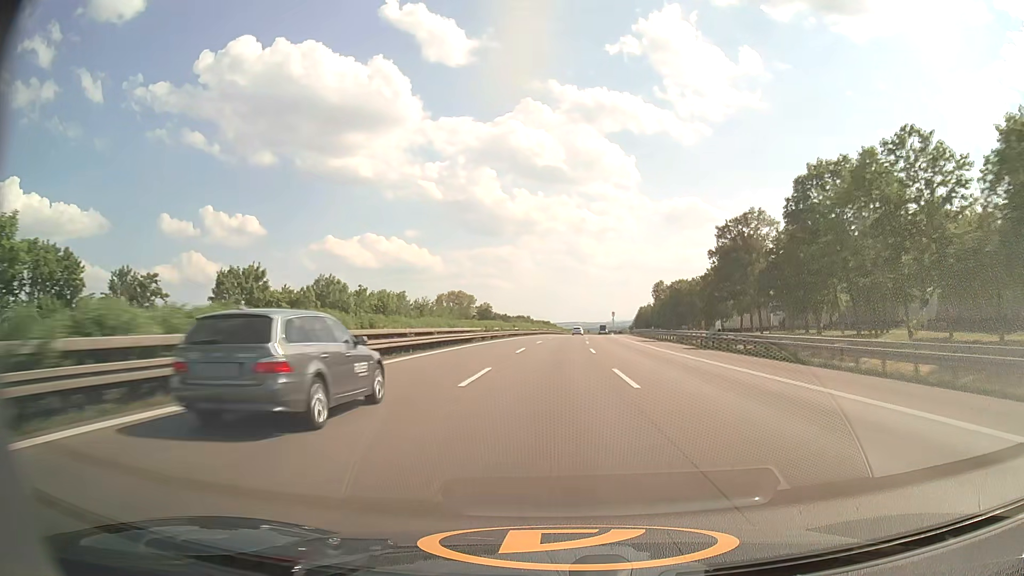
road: motorway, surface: asphalt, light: Day
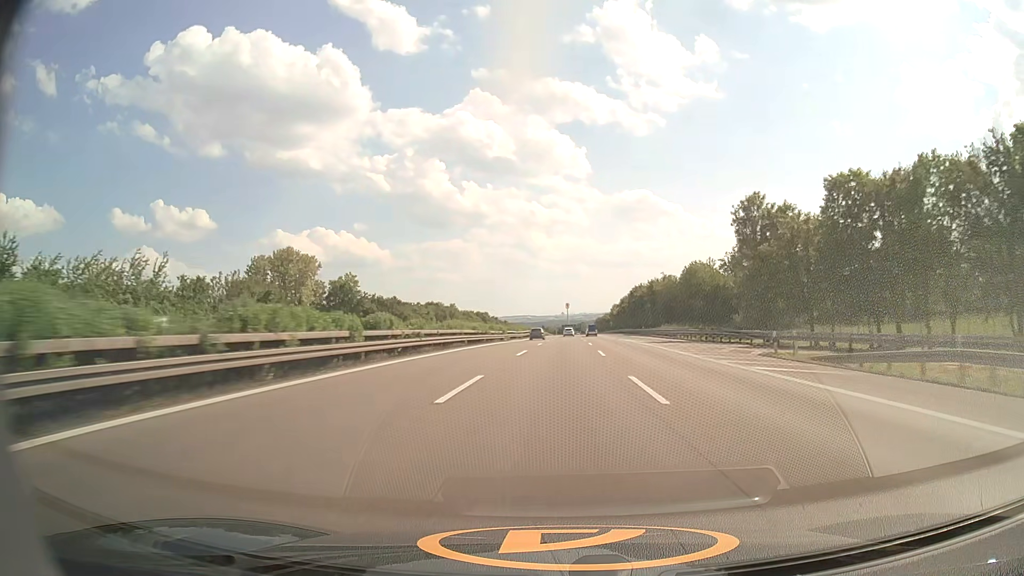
(+3.9, +110.7) m; +4°
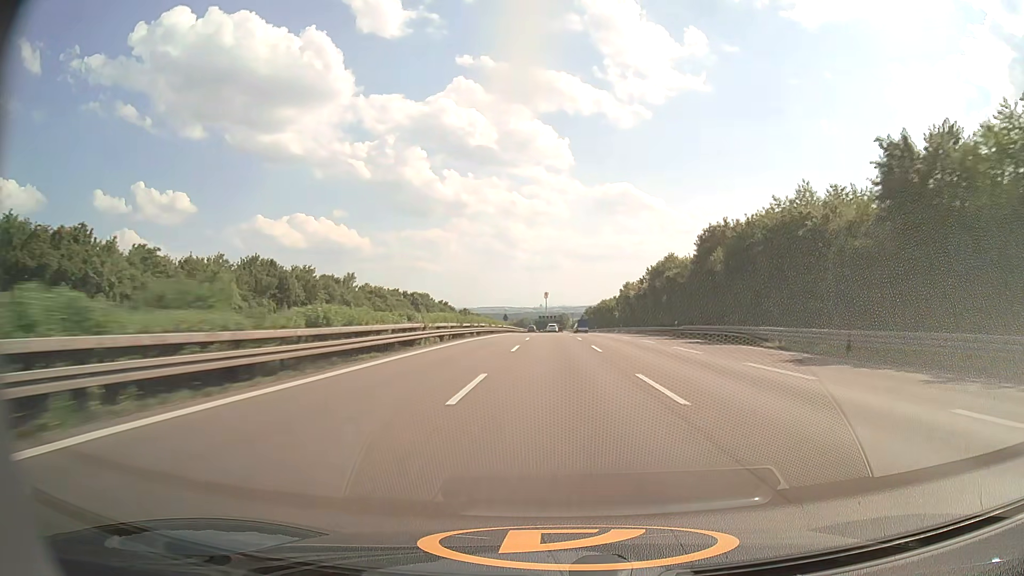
(+1.7, +90.3) m; +2°
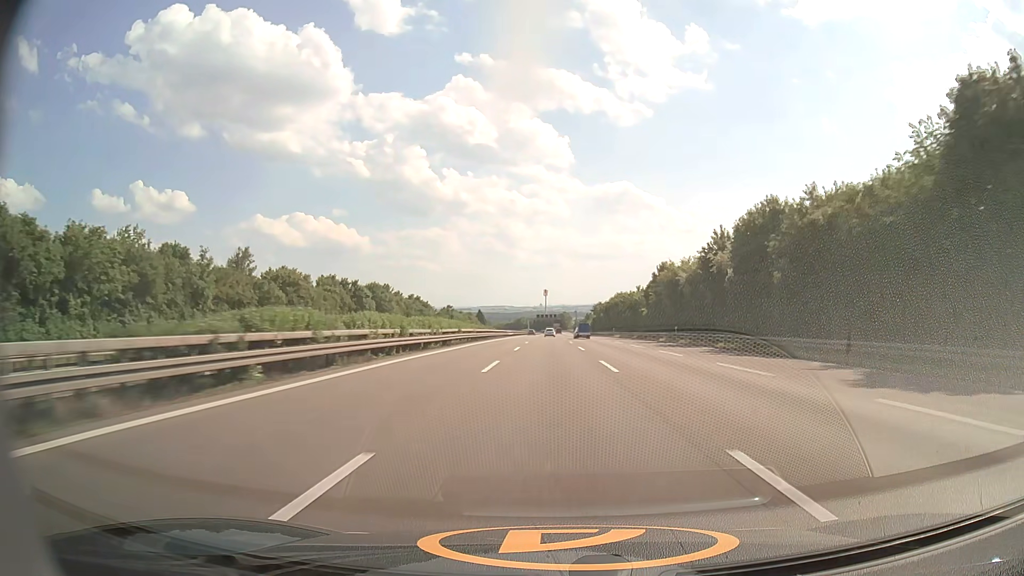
(+0.1, +45.5) m; 0°
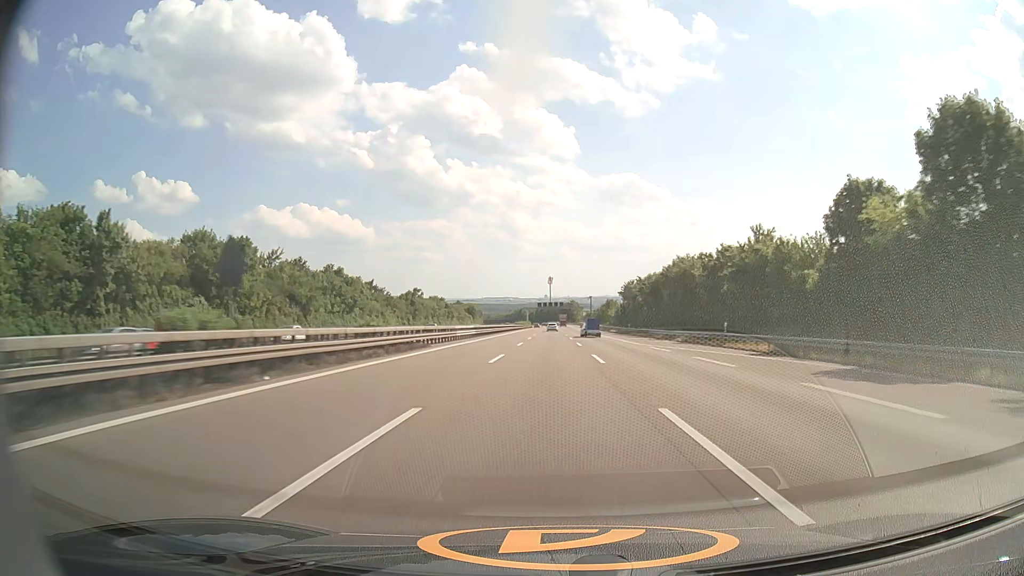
(-0.3, +68.0) m; 0°
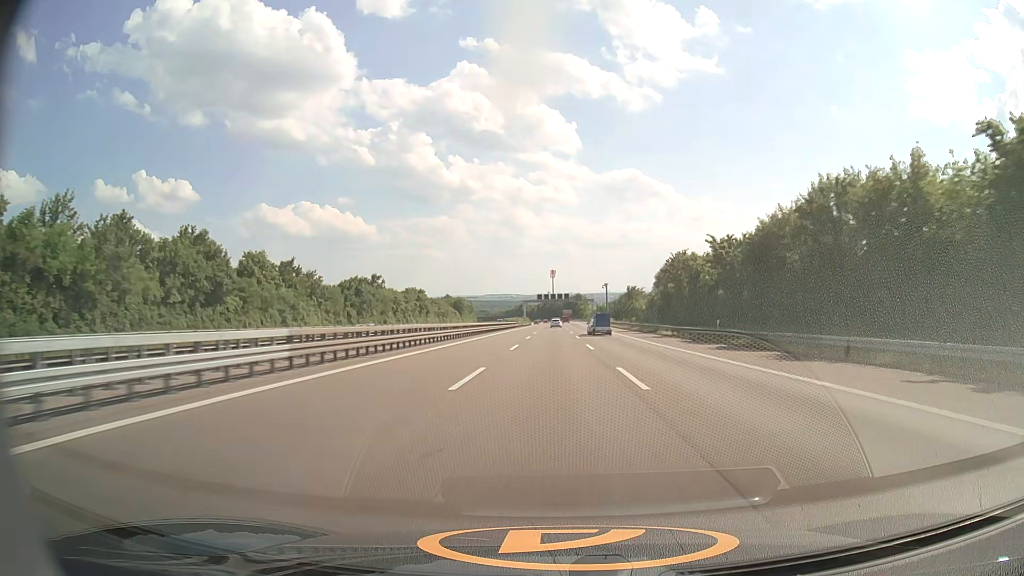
(-0.2, +45.1) m; 0°
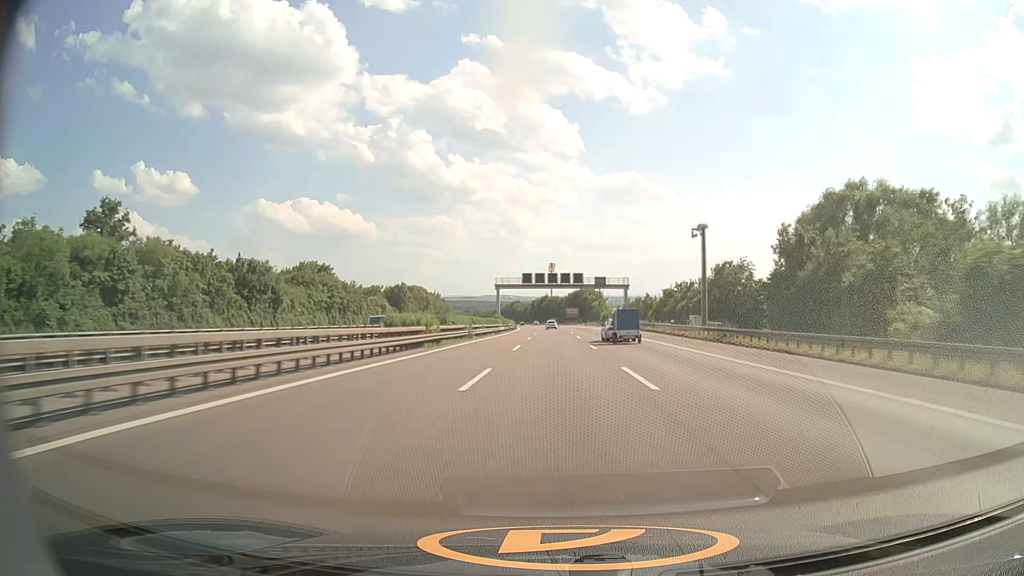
(-0.2, +89.4) m; 0°
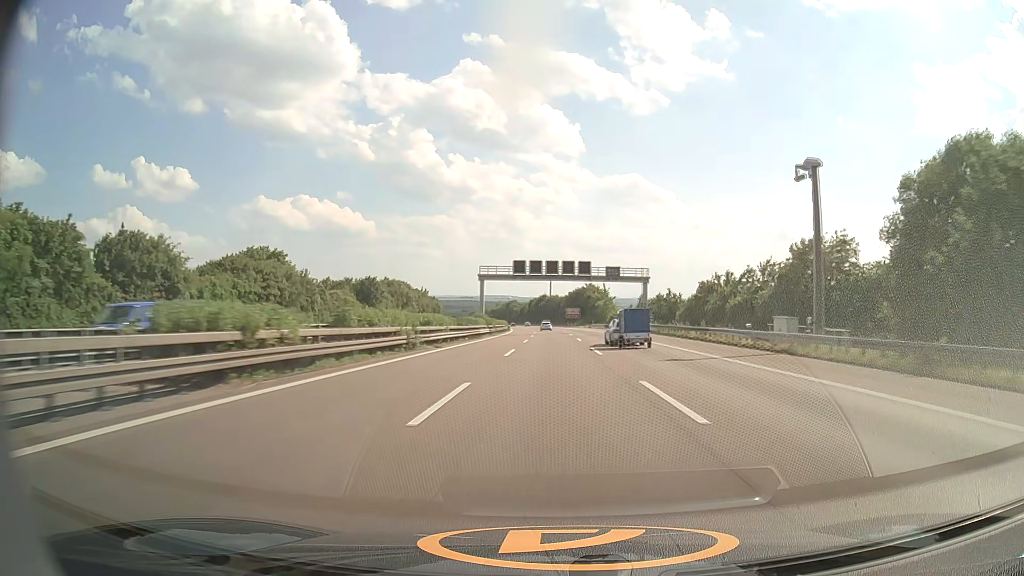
(0.0, +22.1) m; 0°
(0, +10) (0, +20) (0, +30) (0, +40) (0, +50) (0, +60) (0, +70) (0, +80) (-1, +90) (-1, +100) m
